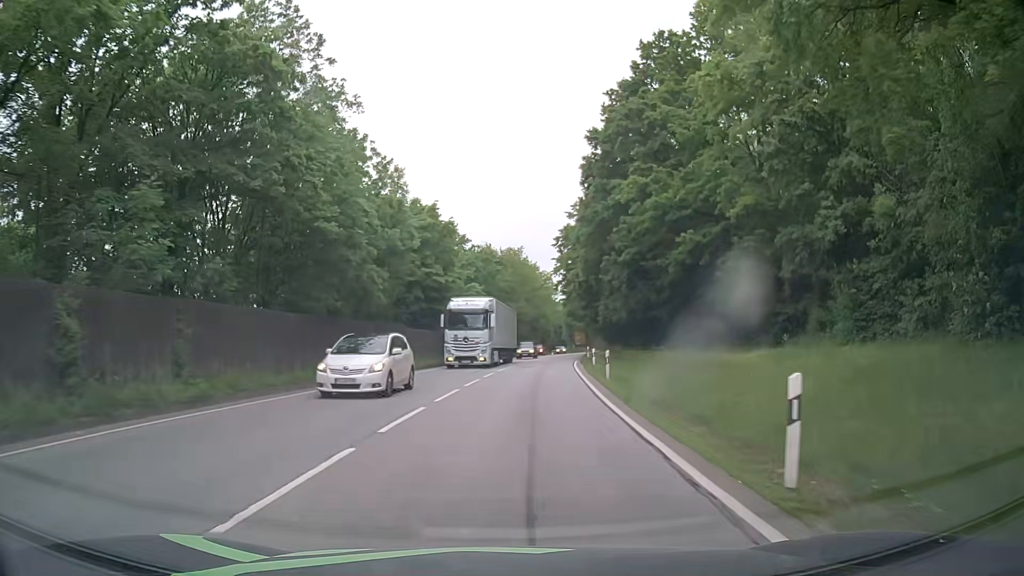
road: primary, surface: asphalt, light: Day
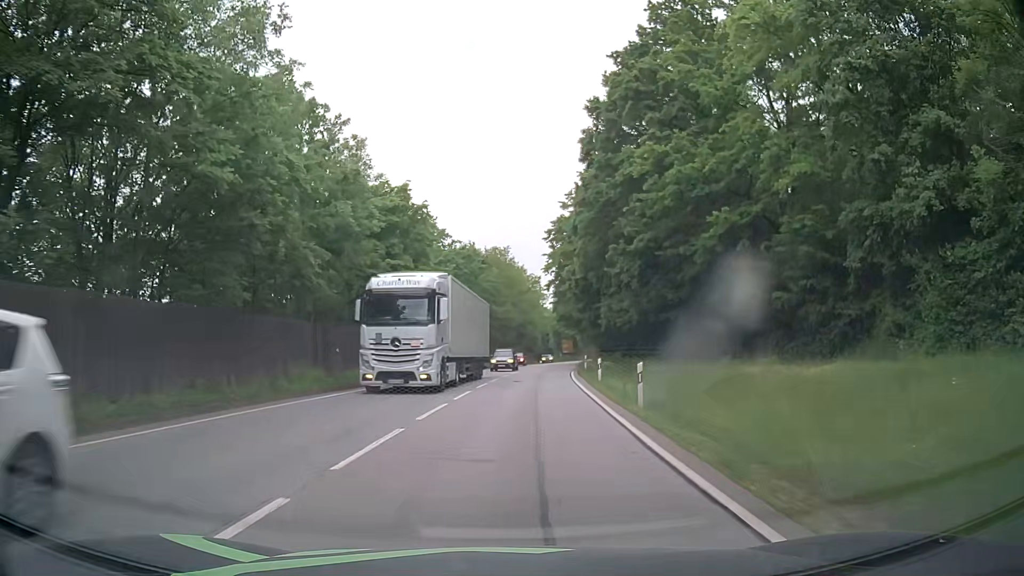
(+0.1, +8.1) m; +1°
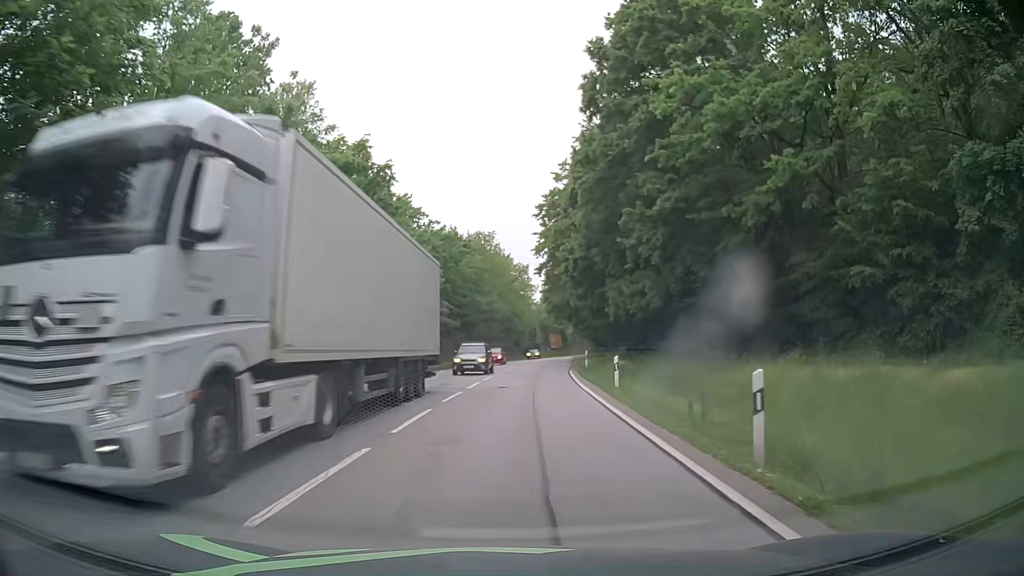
(+0.1, +8.1) m; 0°
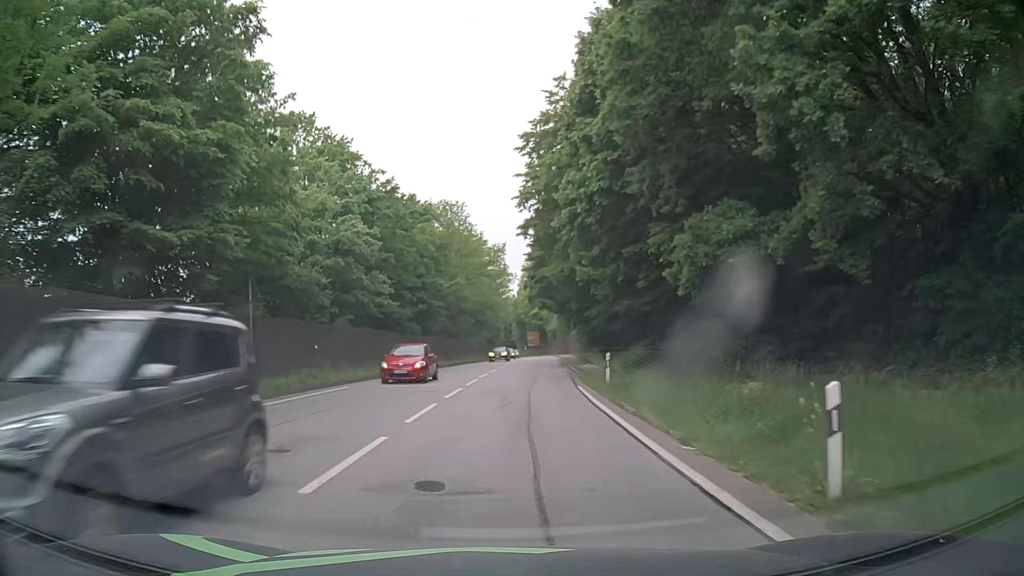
(+0.5, +16.2) m; +3°
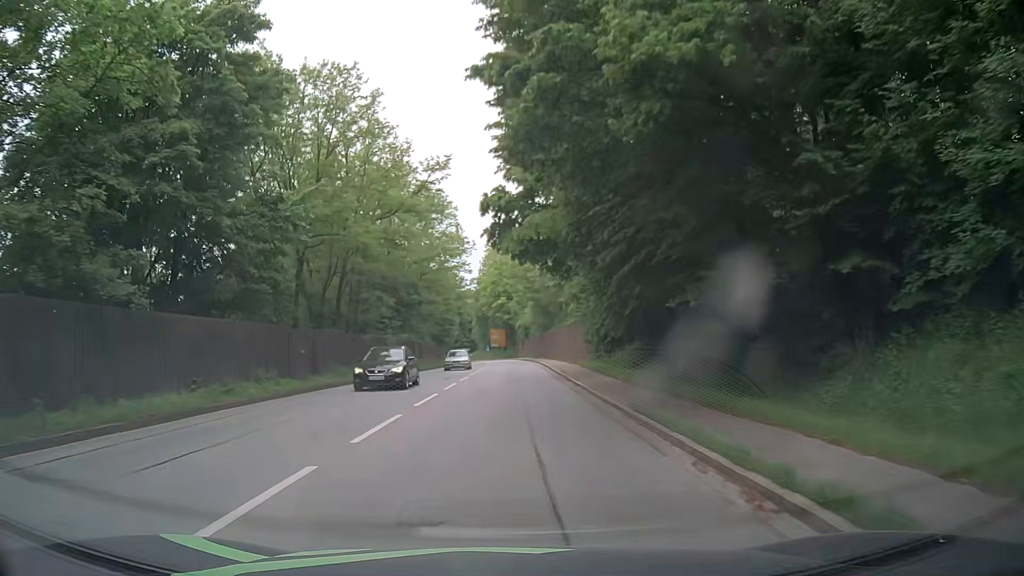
(+0.8, +32.6) m; +2°
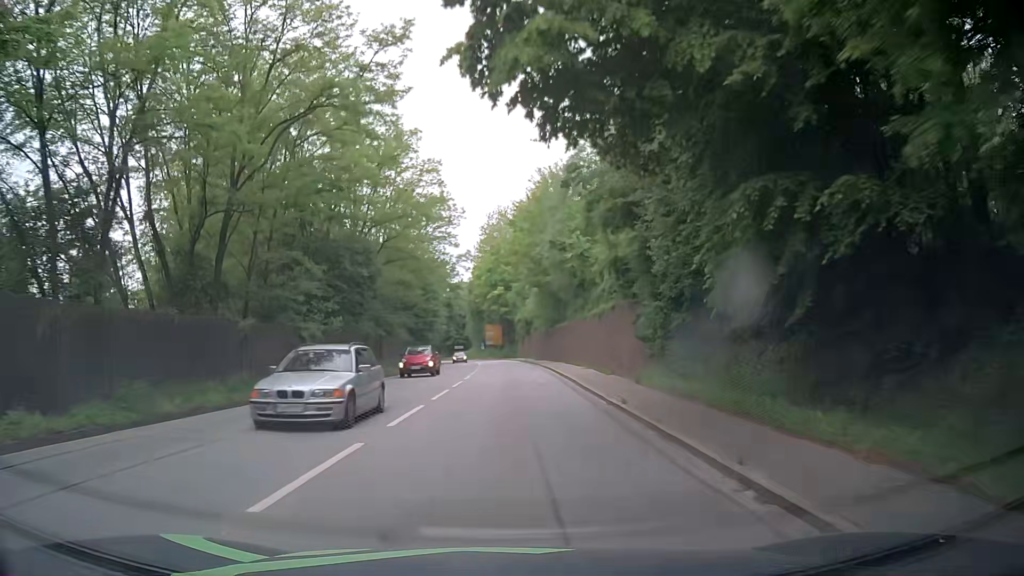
(+0.2, +16.2) m; +1°
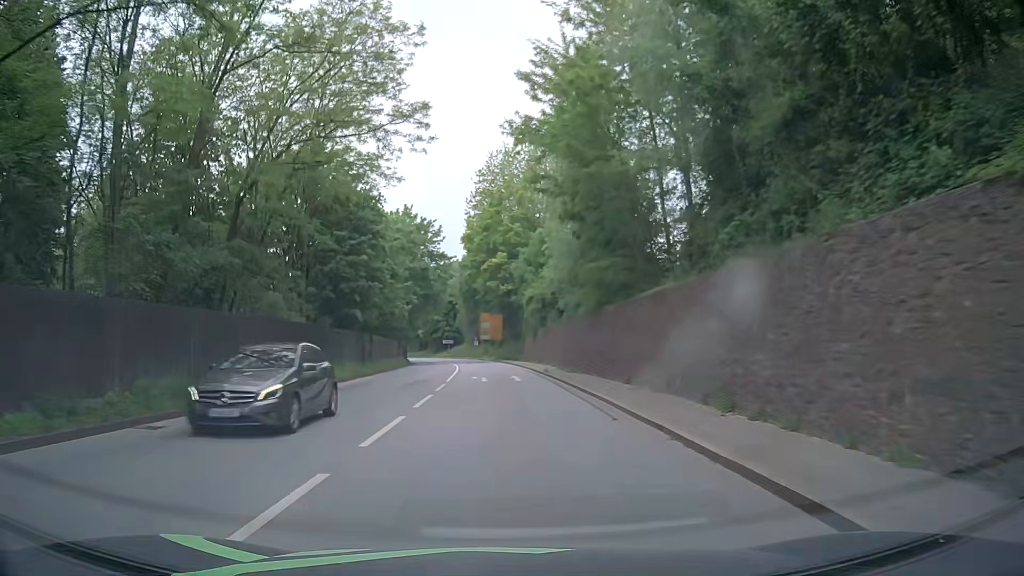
(-0.1, +32.5) m; 0°
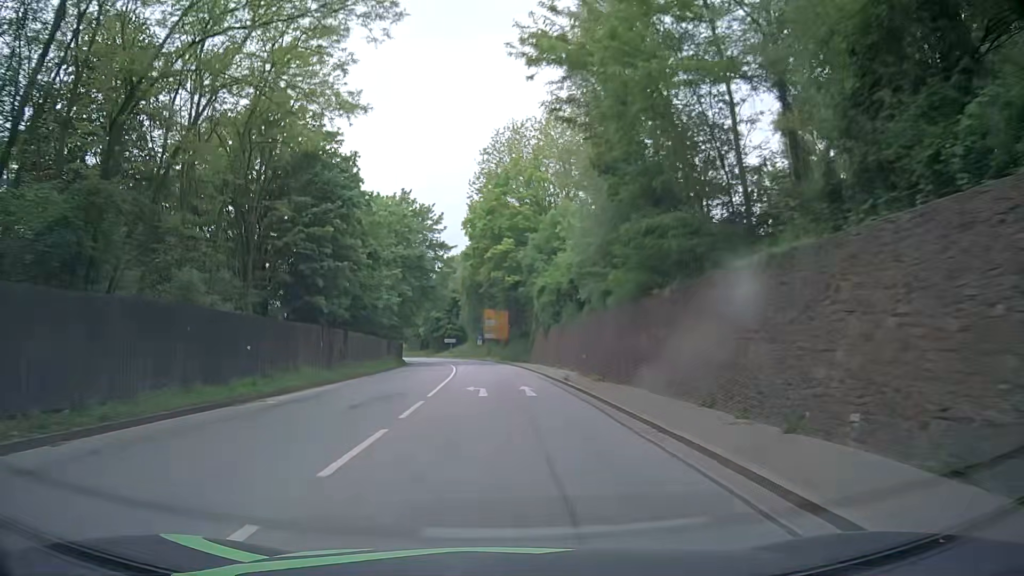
(-0.1, +8.1) m; -1°
(0, +10) (0, +20) (-1, +30) (-1, +40) (-2, +50) (-3, +60) (-5, +70) (-6, +80) (-8, +89) (-11, +99) m
